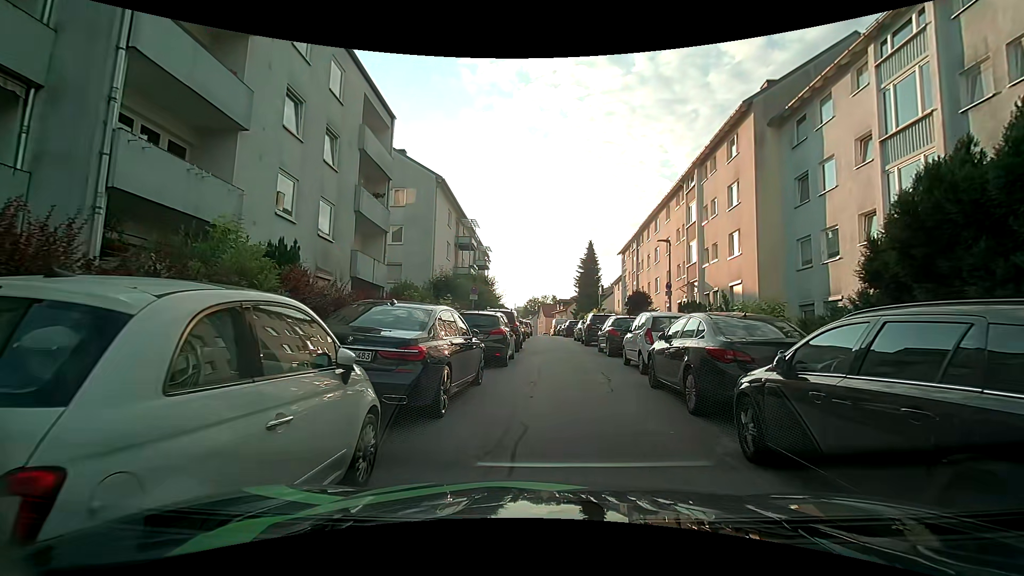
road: residential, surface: asphalt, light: Day
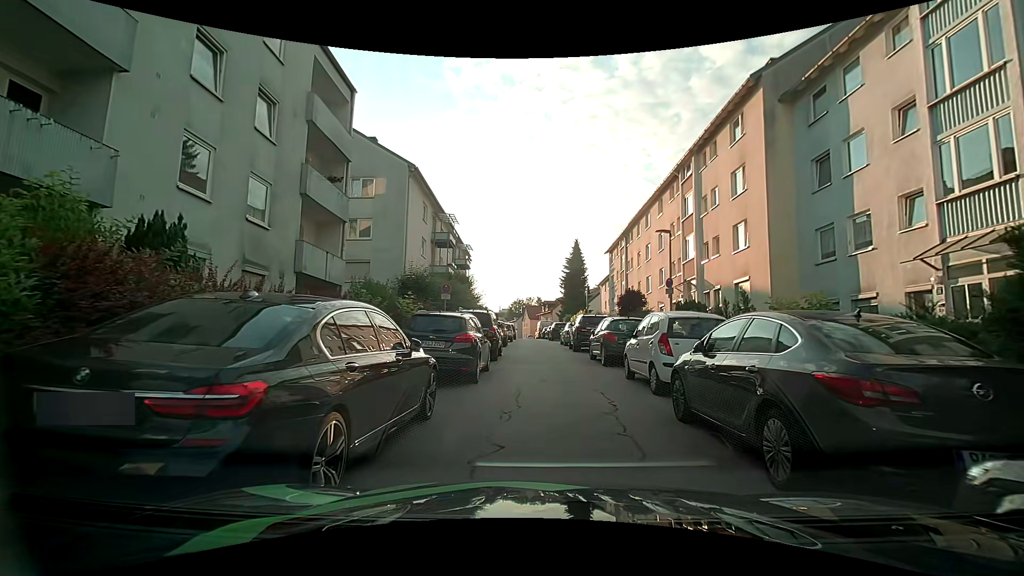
(+0.1, +3.2) m; +3°
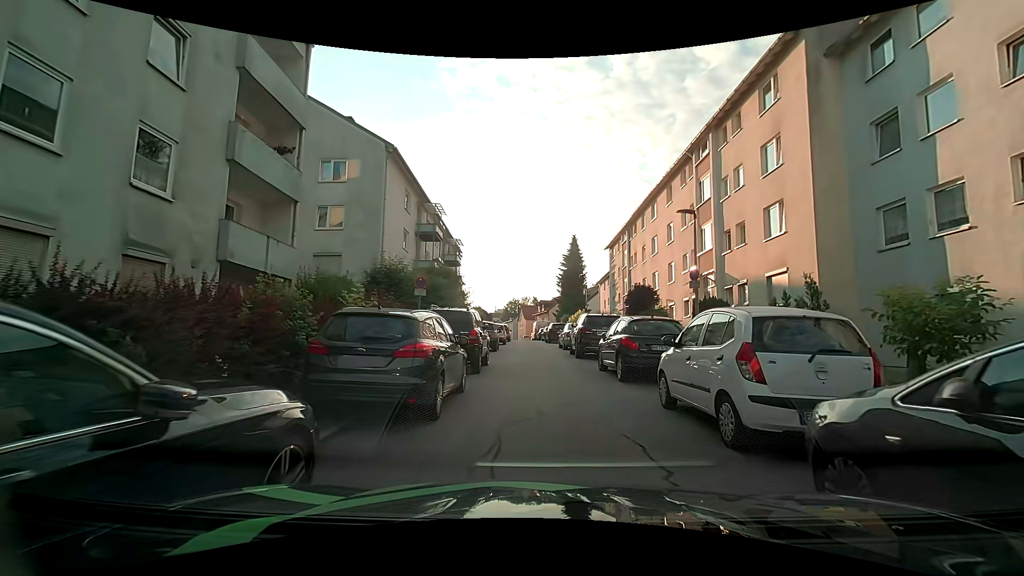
(-0.1, +3.9) m; -1°
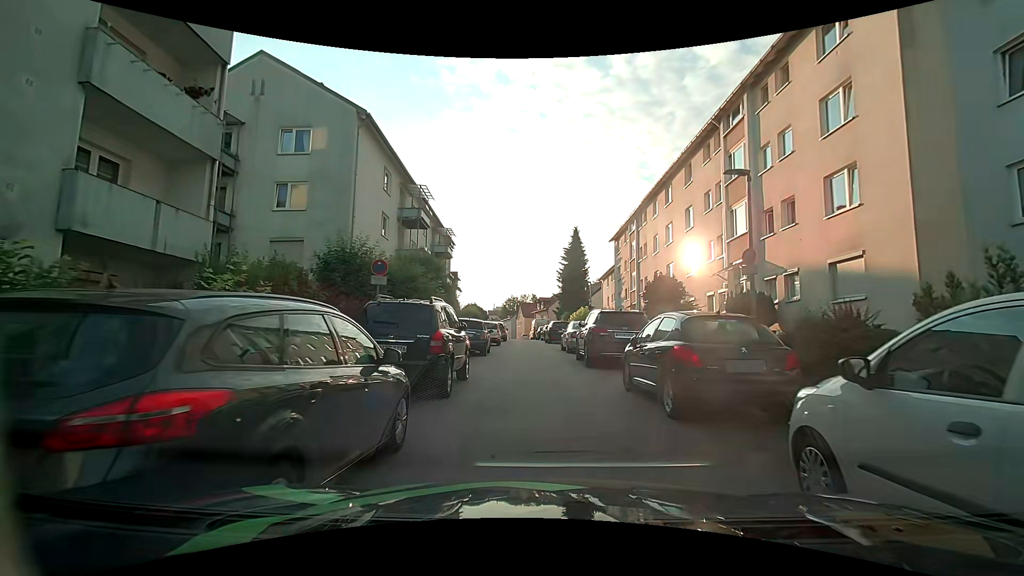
(+0.1, +4.4) m; 0°
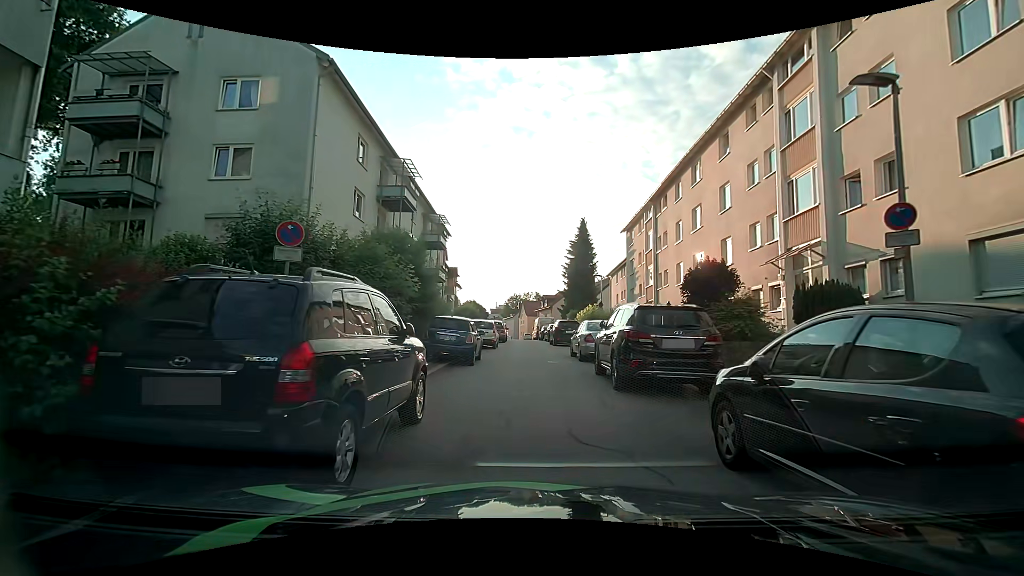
(+0.1, +4.9) m; +1°
